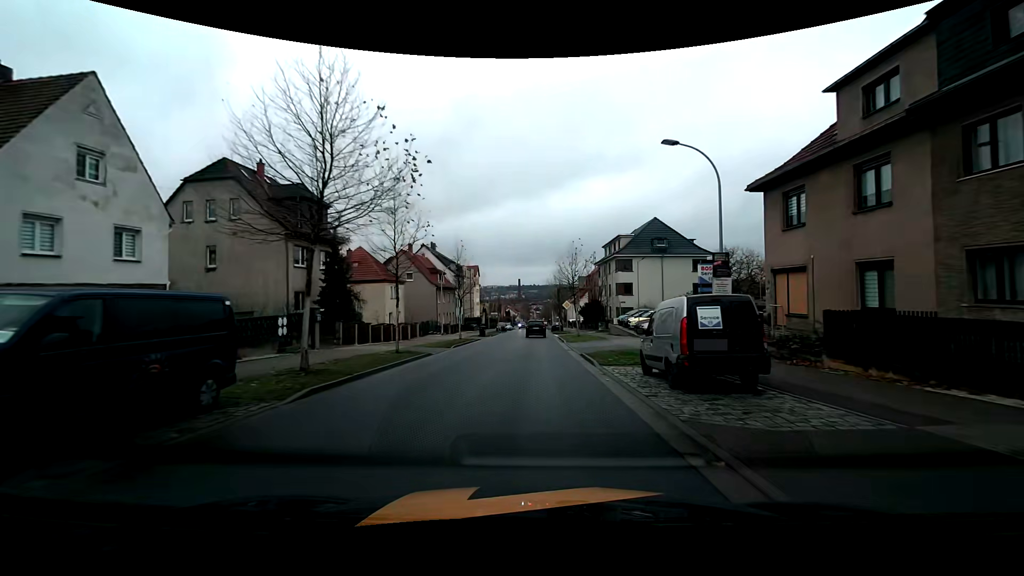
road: tertiary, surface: asphalt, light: Day
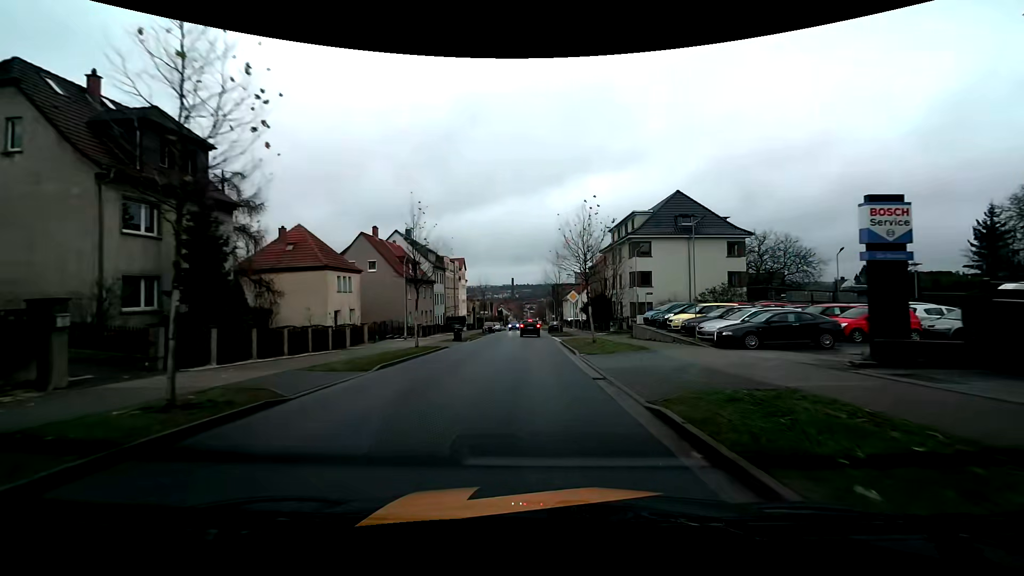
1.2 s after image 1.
(+0.1, +13.1) m; +1°
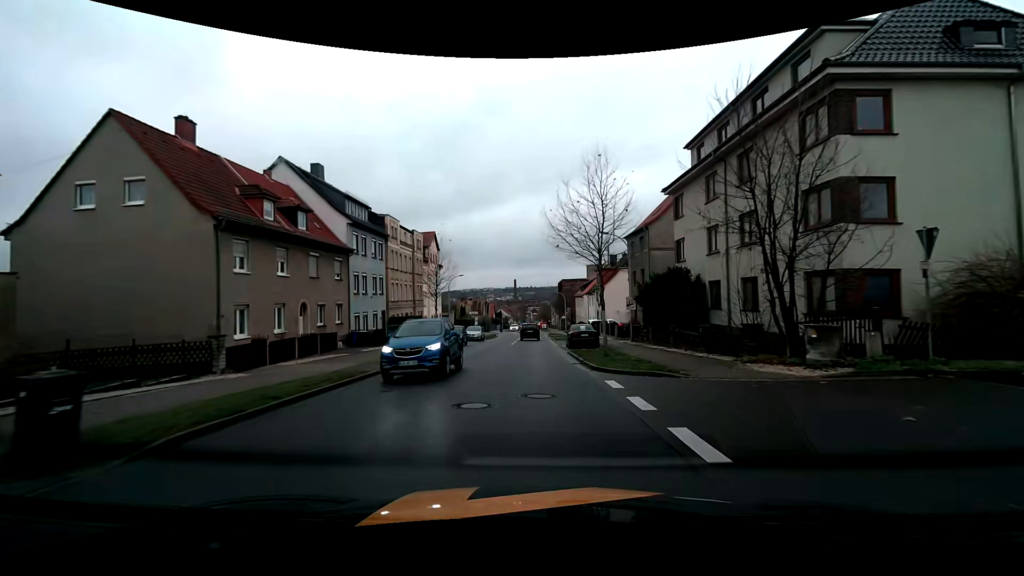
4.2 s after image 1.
(-0.3, +32.4) m; -1°
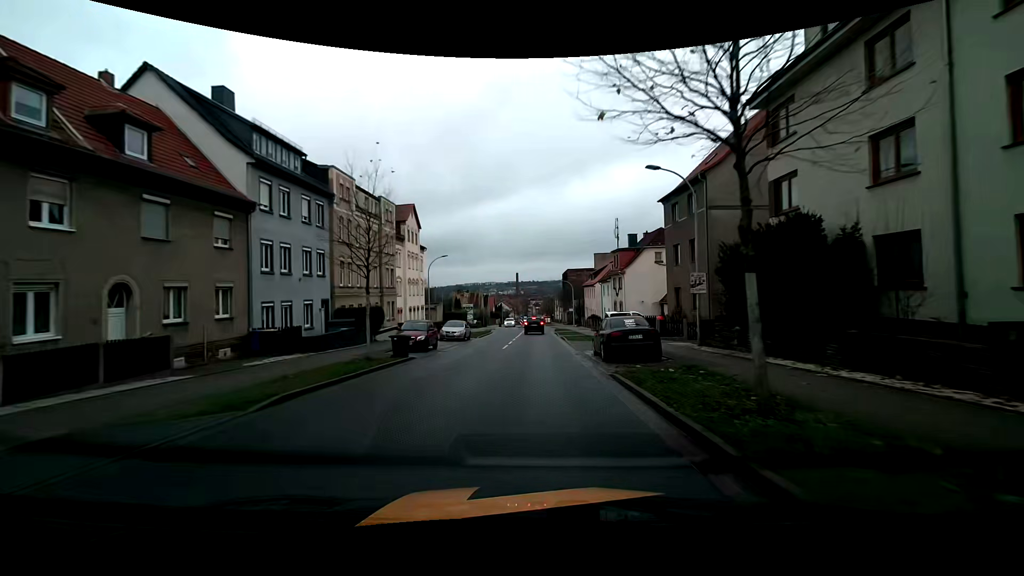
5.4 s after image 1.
(0.0, +13.4) m; 0°
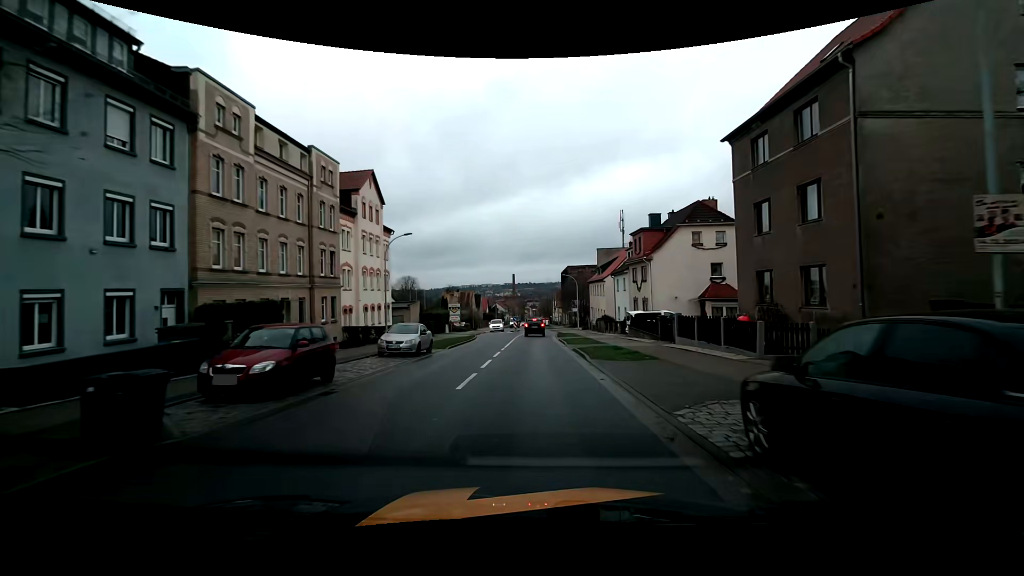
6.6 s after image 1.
(0.0, +13.4) m; 0°
